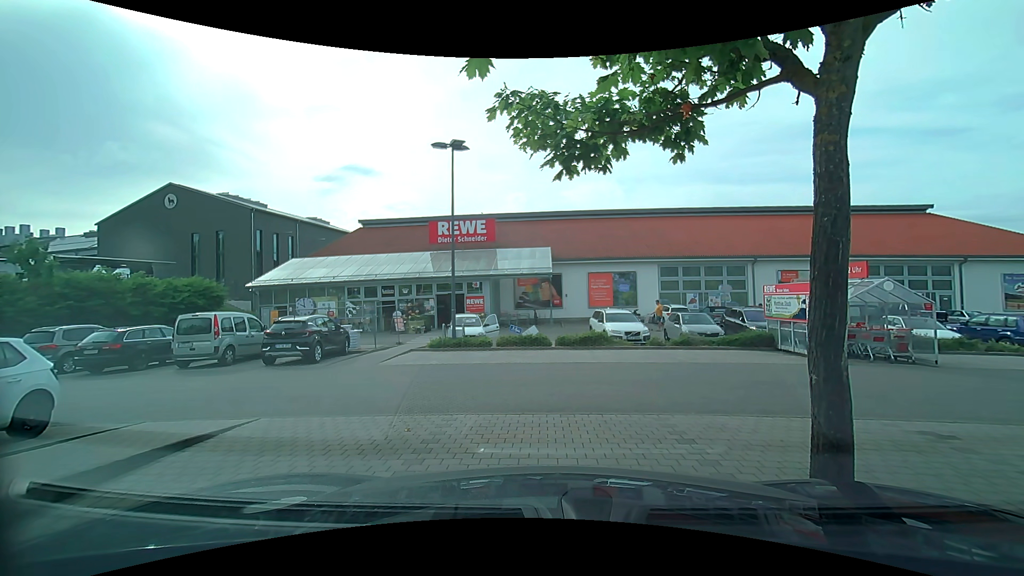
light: Day
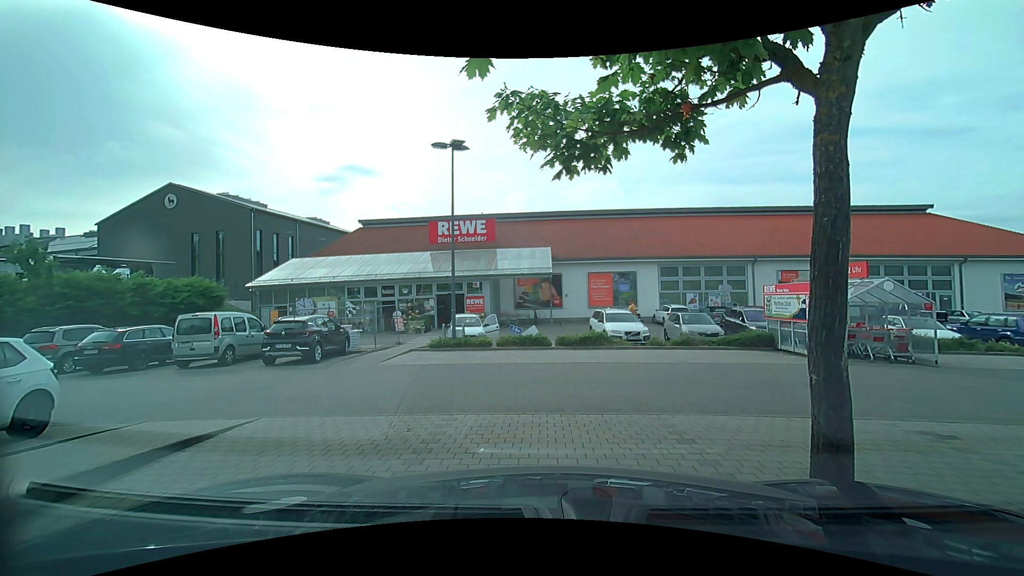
(0.0, 0.0) m; 0°
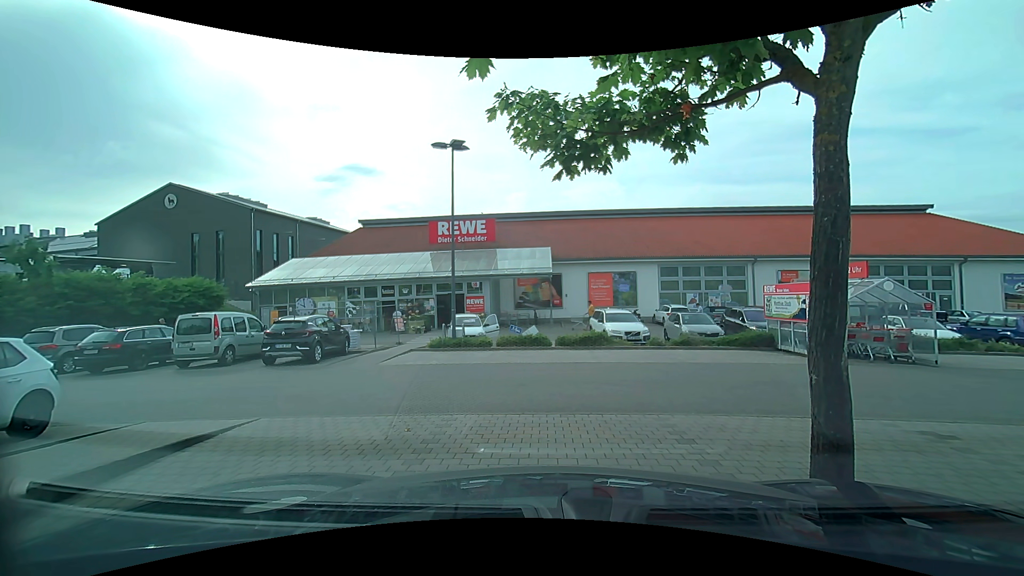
(0.0, 0.0) m; 0°
